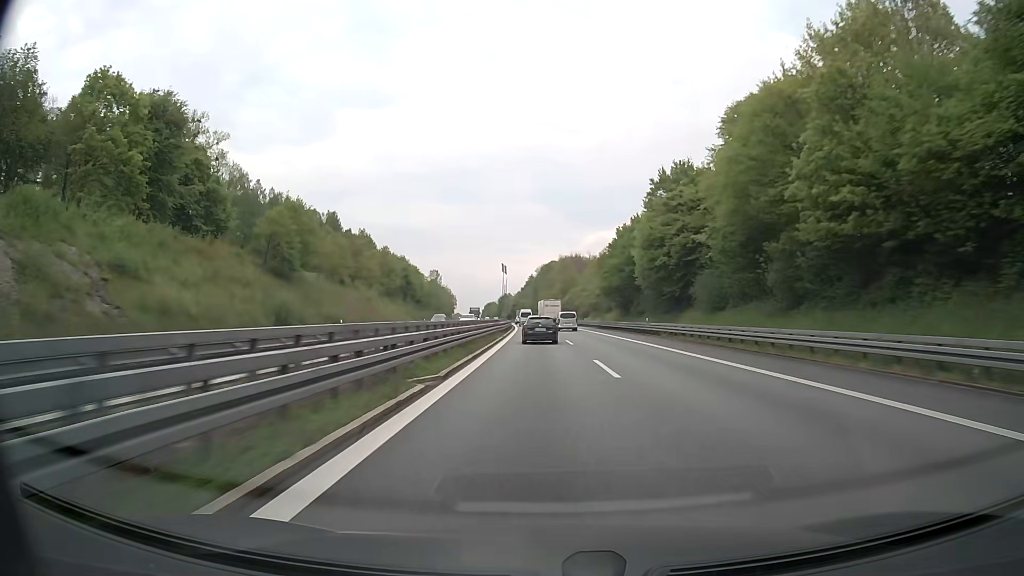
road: motorway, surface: asphalt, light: Day
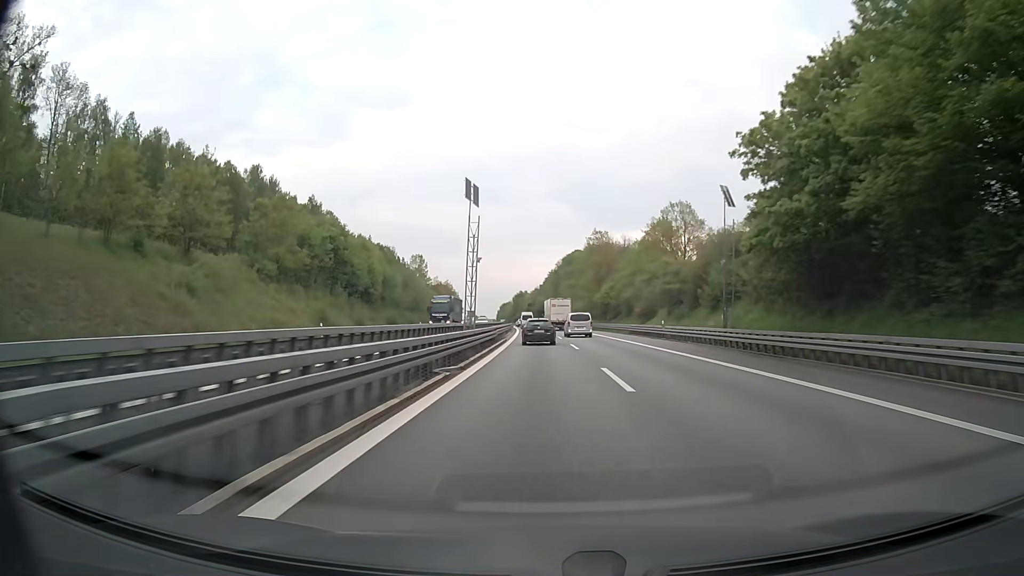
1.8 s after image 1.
(-0.8, +56.8) m; -2°
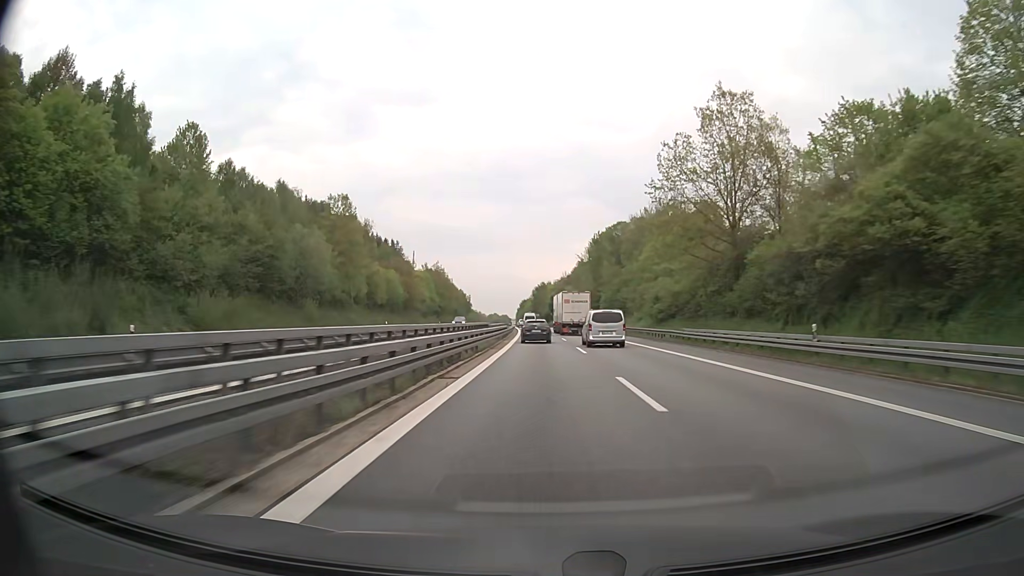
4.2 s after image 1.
(-1.4, +74.8) m; -2°
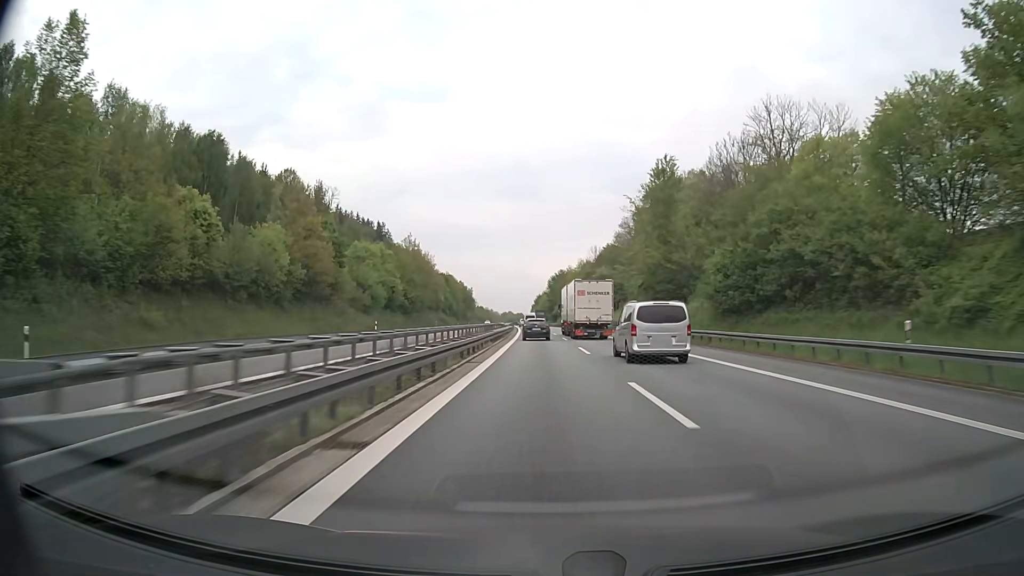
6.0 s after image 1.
(-0.7, +56.0) m; -1°
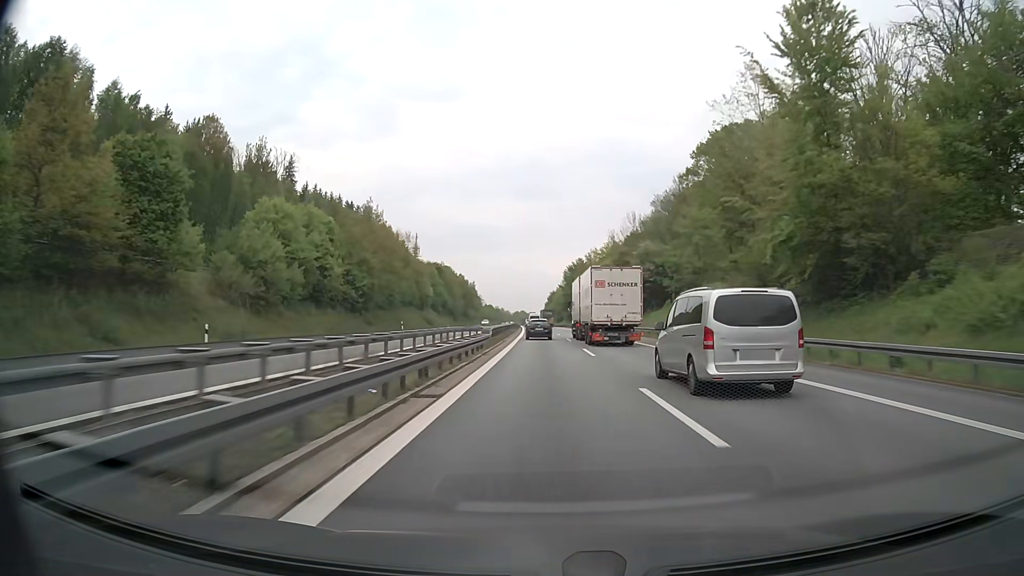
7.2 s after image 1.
(-0.3, +37.3) m; -1°
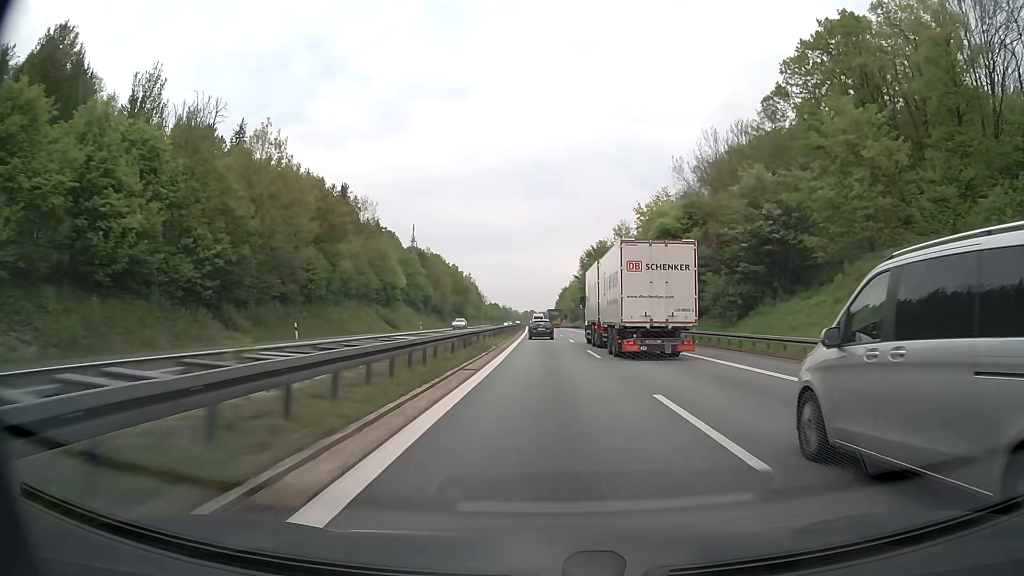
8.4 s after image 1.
(-0.3, +37.4) m; -1°
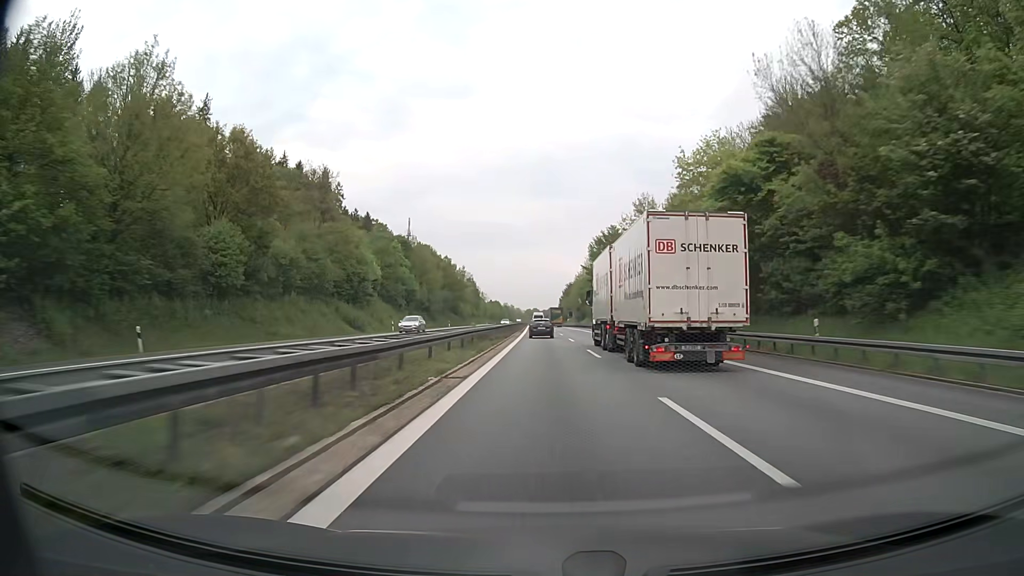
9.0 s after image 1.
(0.0, +18.7) m; 0°
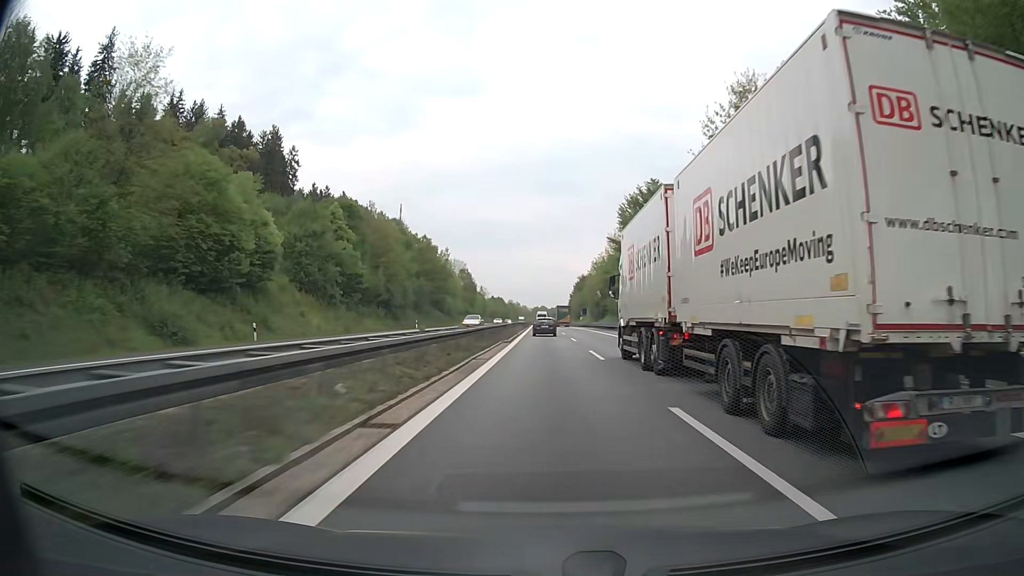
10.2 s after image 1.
(-0.2, +37.5) m; -1°
(0, +10) (0, +20) (0, +30) (0, +40) (0, +50) (0, +60) (0, +70) (-1, +80) (-1, +90) (-1, +100) m
